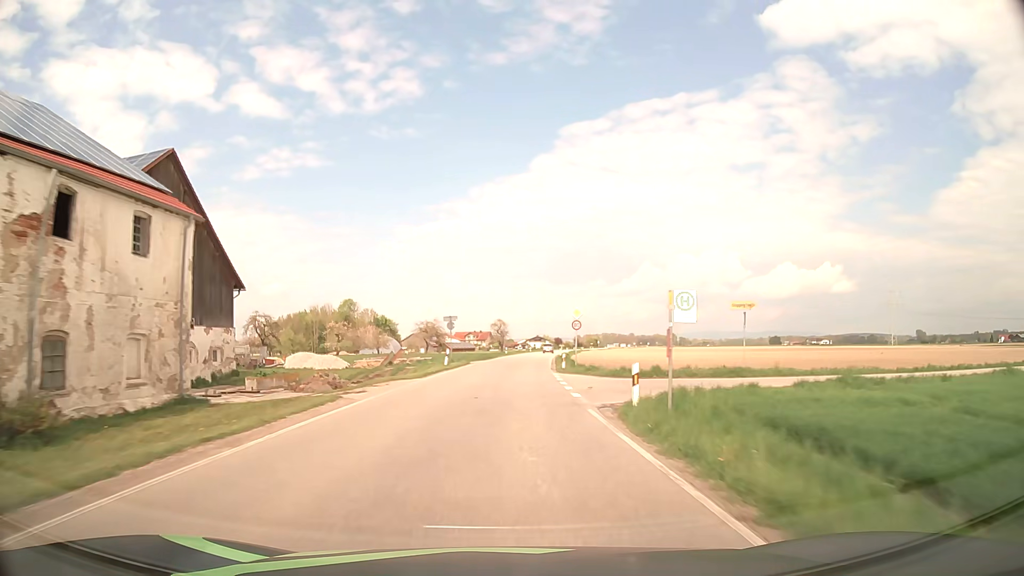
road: secondary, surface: asphalt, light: Day
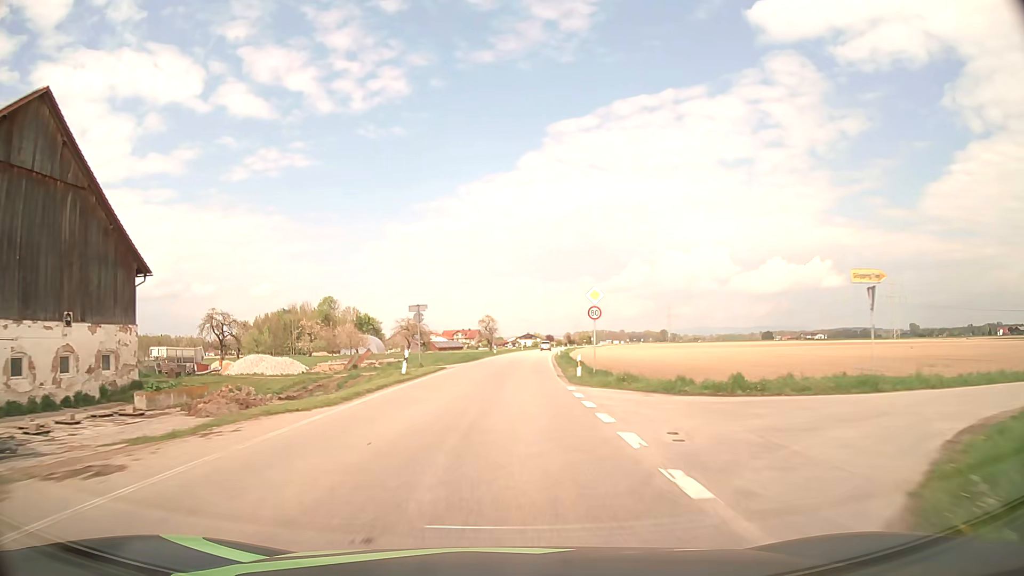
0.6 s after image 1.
(+0.1, +12.5) m; +1°
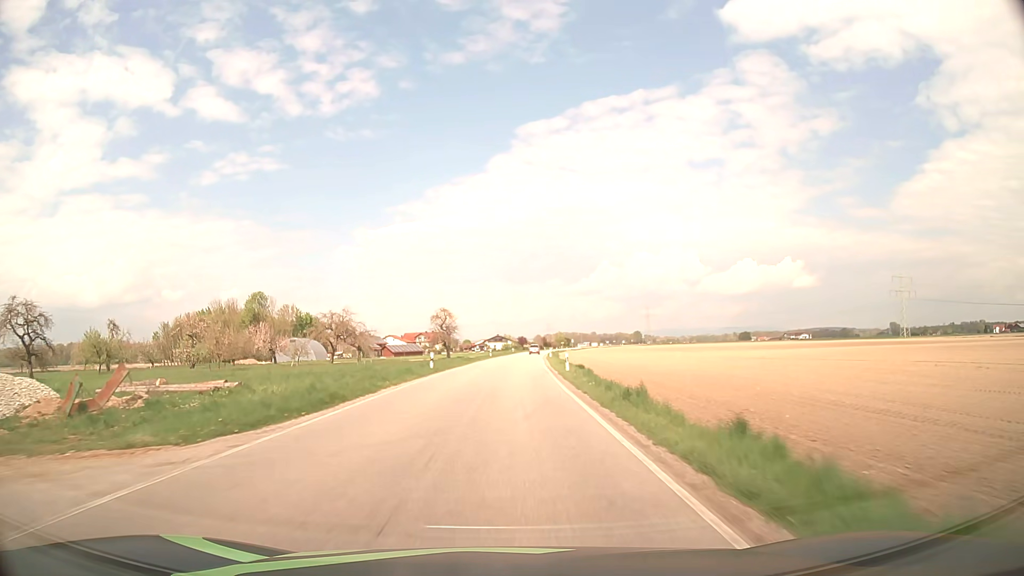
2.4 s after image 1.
(+0.9, +37.5) m; +3°
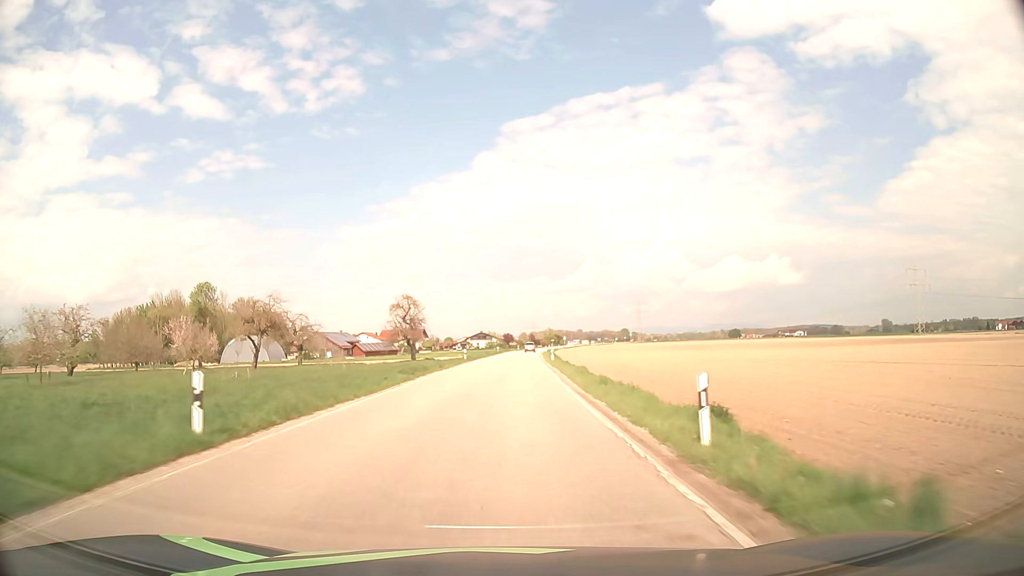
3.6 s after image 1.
(+0.2, +25.0) m; +1°
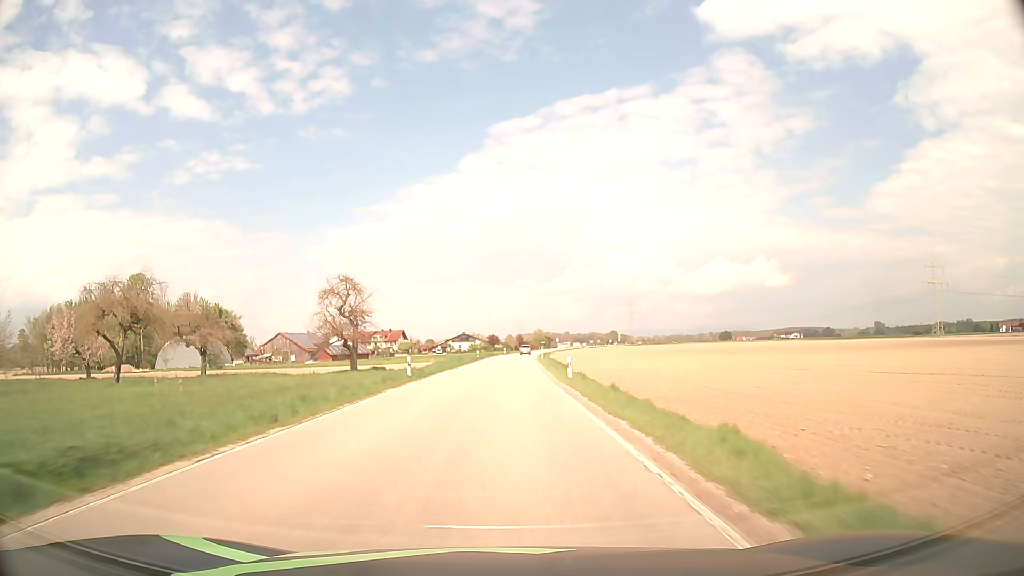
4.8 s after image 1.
(+0.3, +25.0) m; +1°
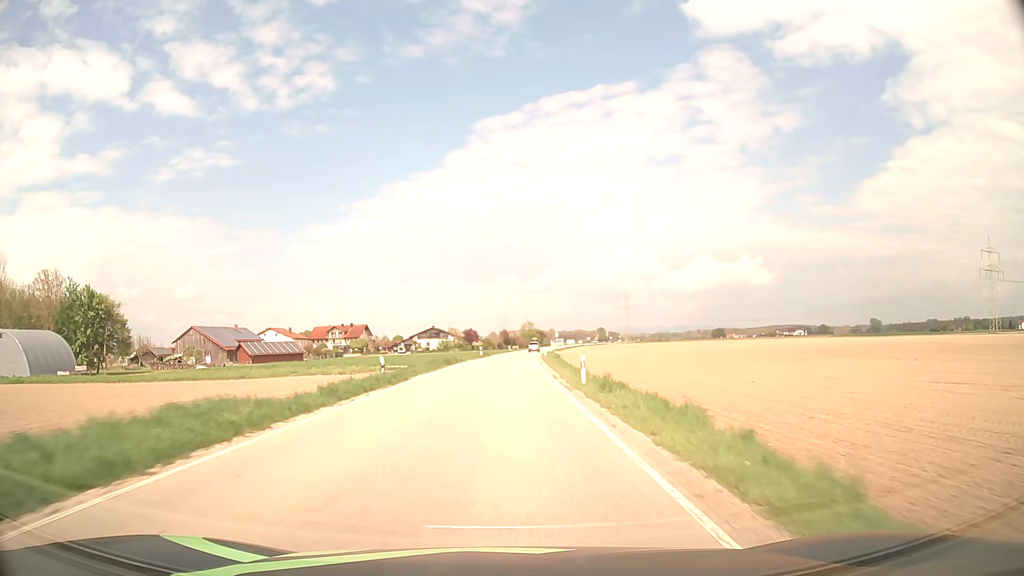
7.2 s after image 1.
(+0.6, +50.0) m; +1°
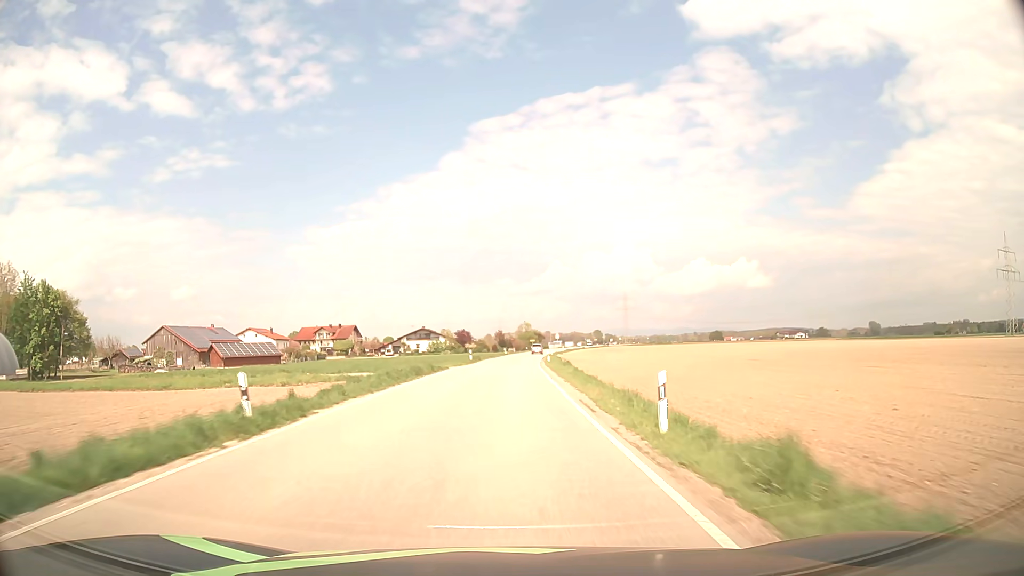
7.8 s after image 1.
(0.0, +12.5) m; 0°
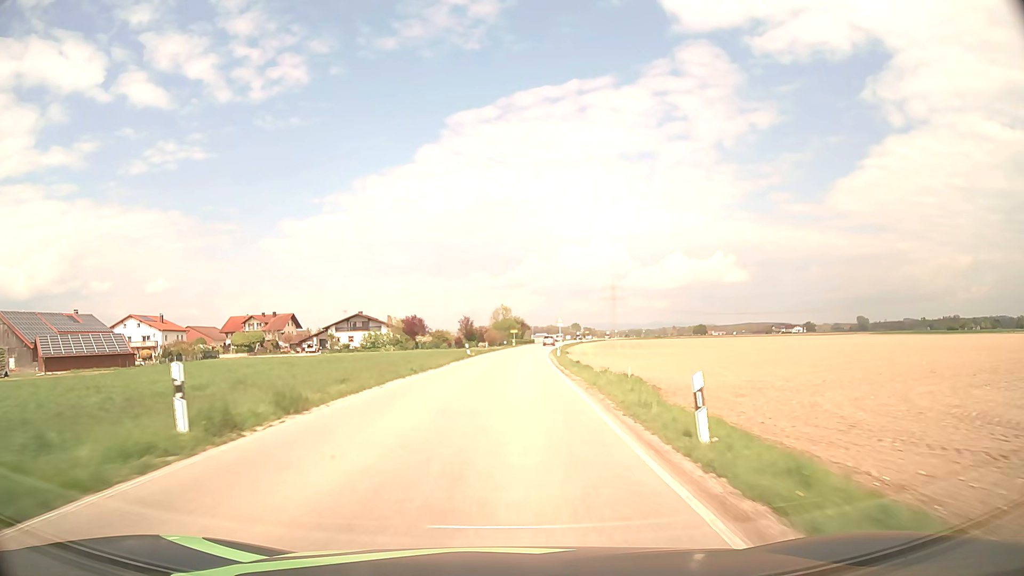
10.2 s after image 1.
(+0.8, +50.1) m; +2°
(0, +10) (0, +20) (+1, +30) (+1, +40) (+2, +50) (+2, +60) (+3, +70) (+4, +80) (+5, +90) (+6, +100) m
